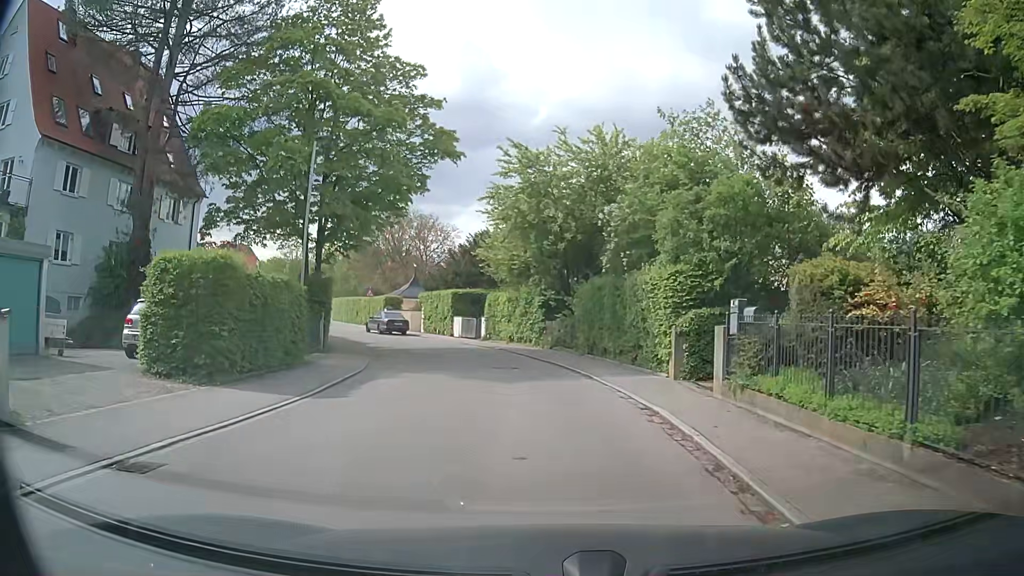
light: Day
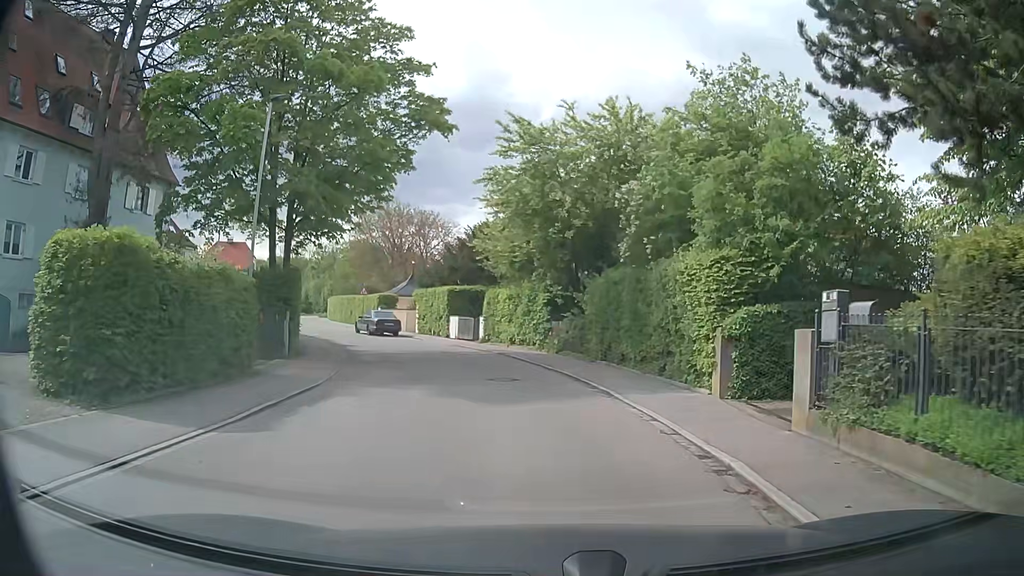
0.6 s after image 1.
(0.0, +3.6) m; 0°
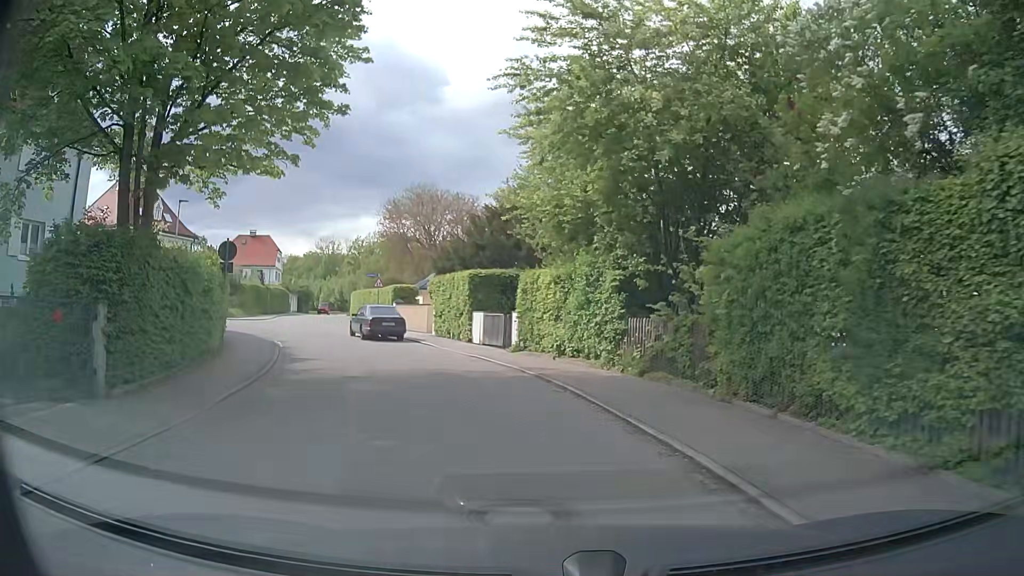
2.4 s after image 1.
(-0.3, +10.5) m; -4°
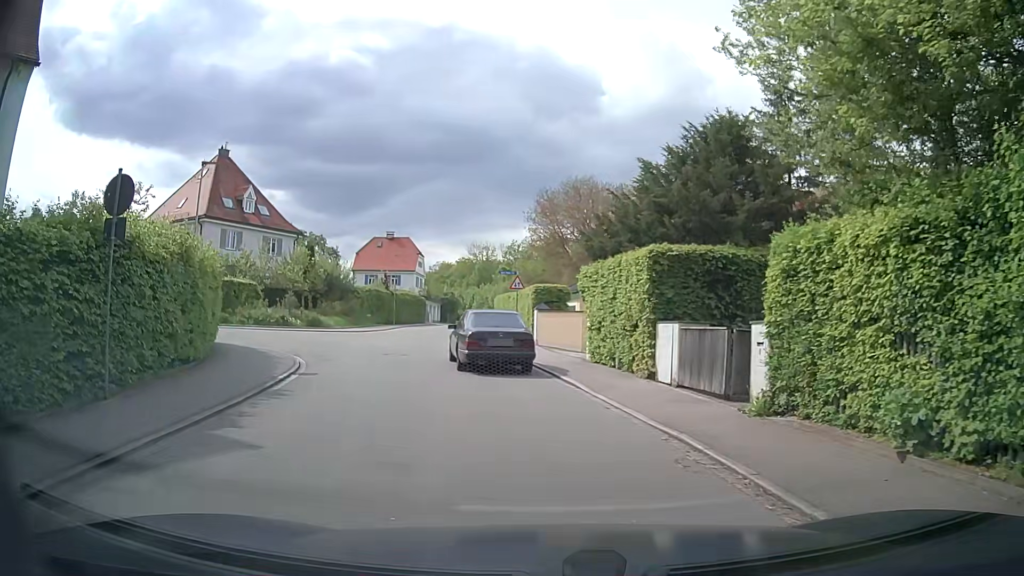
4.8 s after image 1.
(-1.1, +11.5) m; -14°
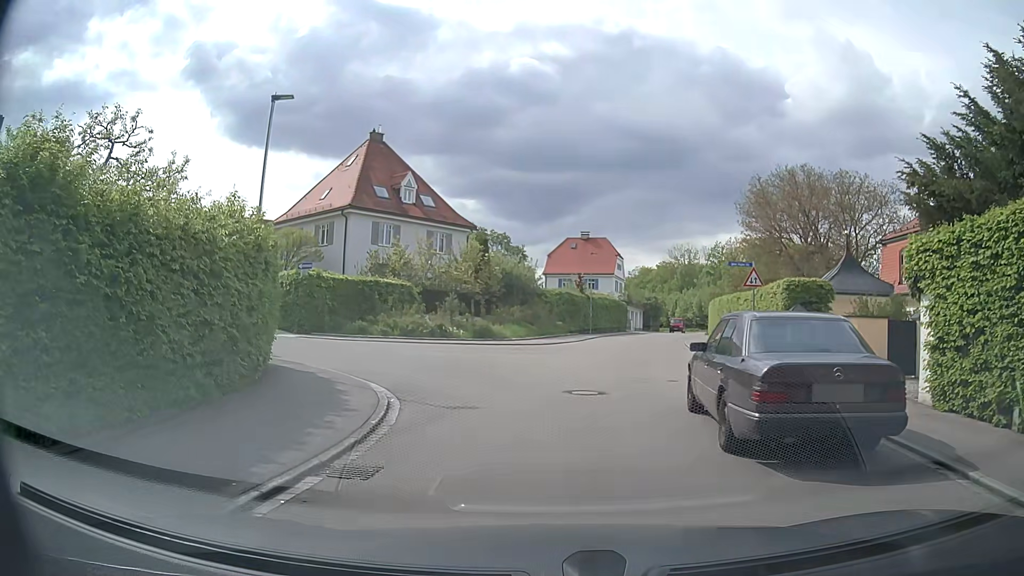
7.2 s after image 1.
(-1.2, +8.6) m; -18°
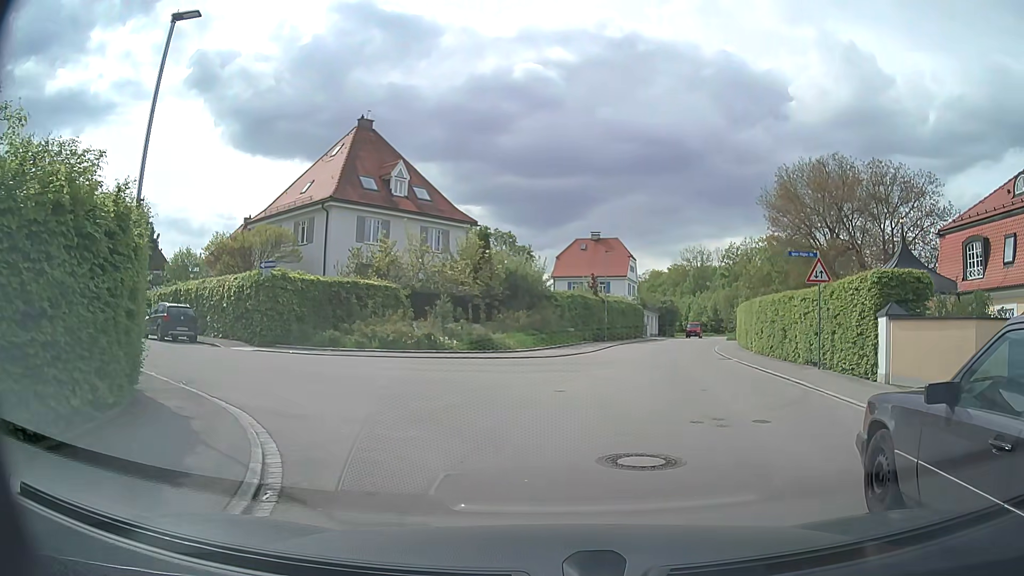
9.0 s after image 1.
(+0.1, +5.2) m; +1°
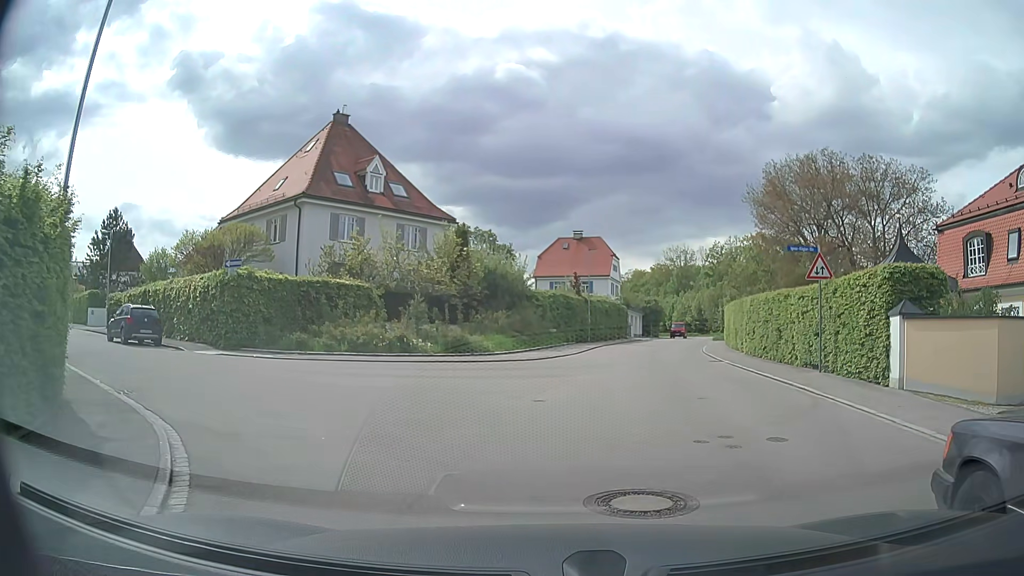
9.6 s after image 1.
(0.0, +1.4) m; 0°
